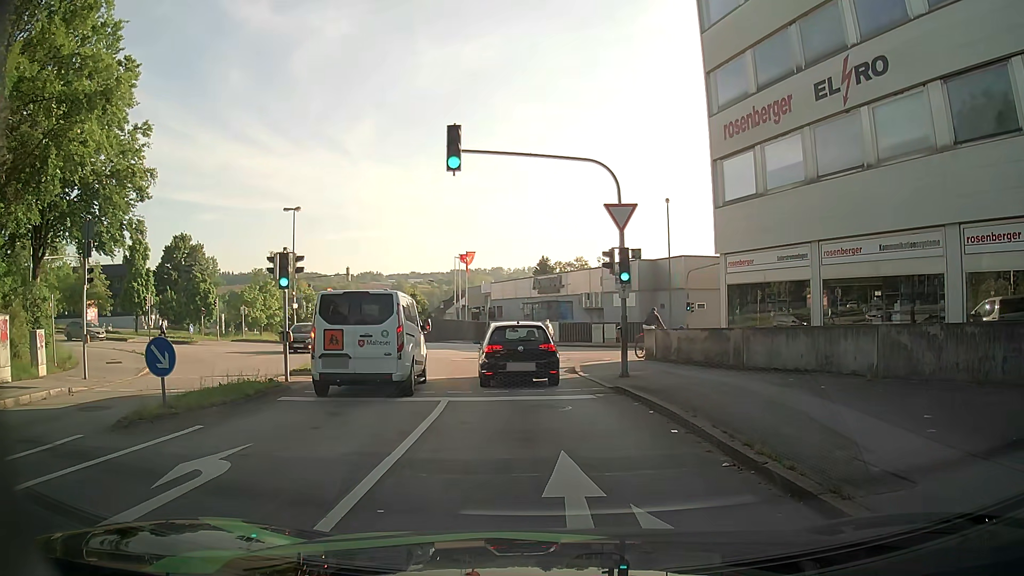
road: tertiary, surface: asphalt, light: Day
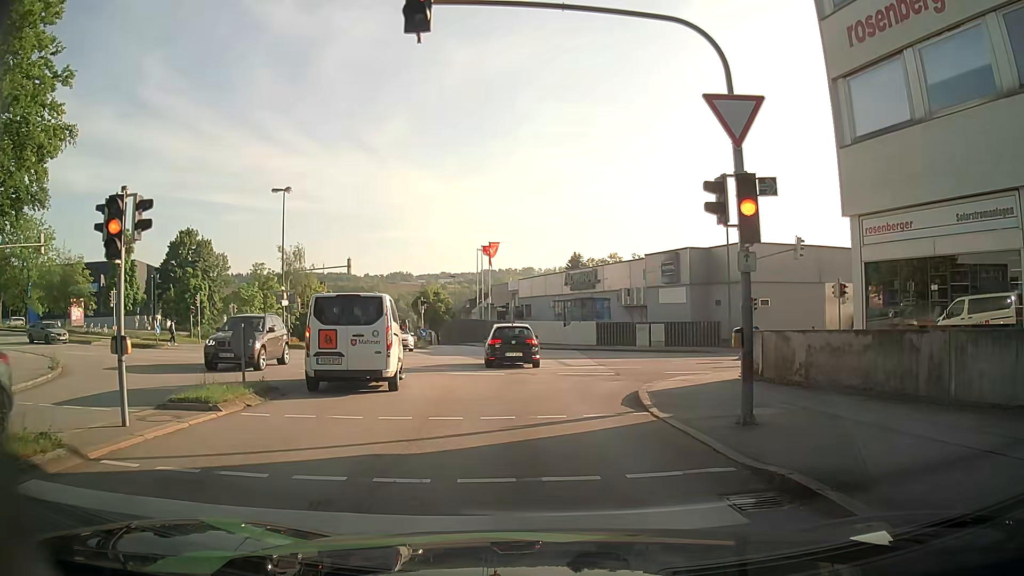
(0.0, +8.3) m; -2°
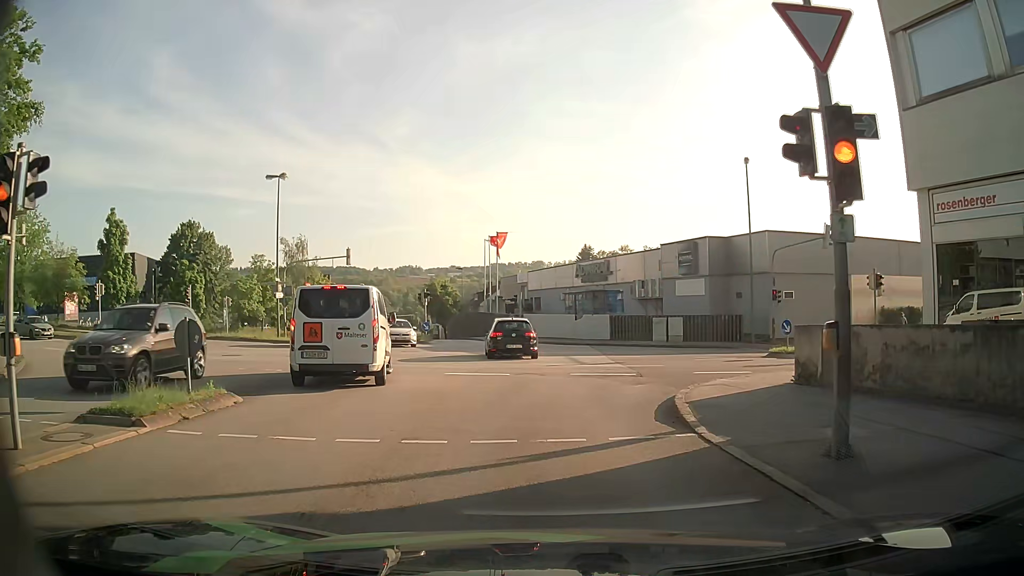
(-0.1, +2.6) m; -2°
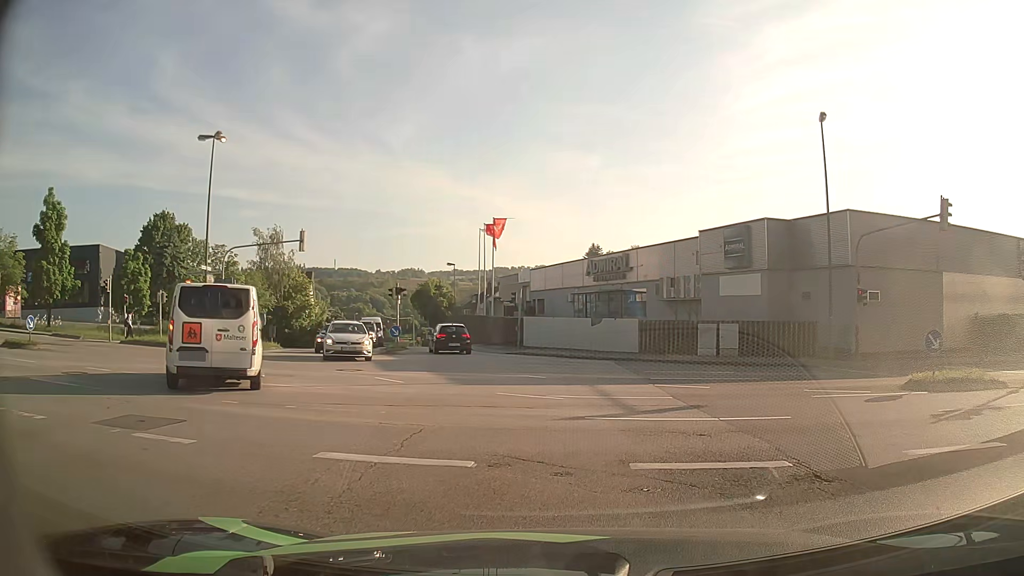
(-0.1, +10.1) m; +1°
